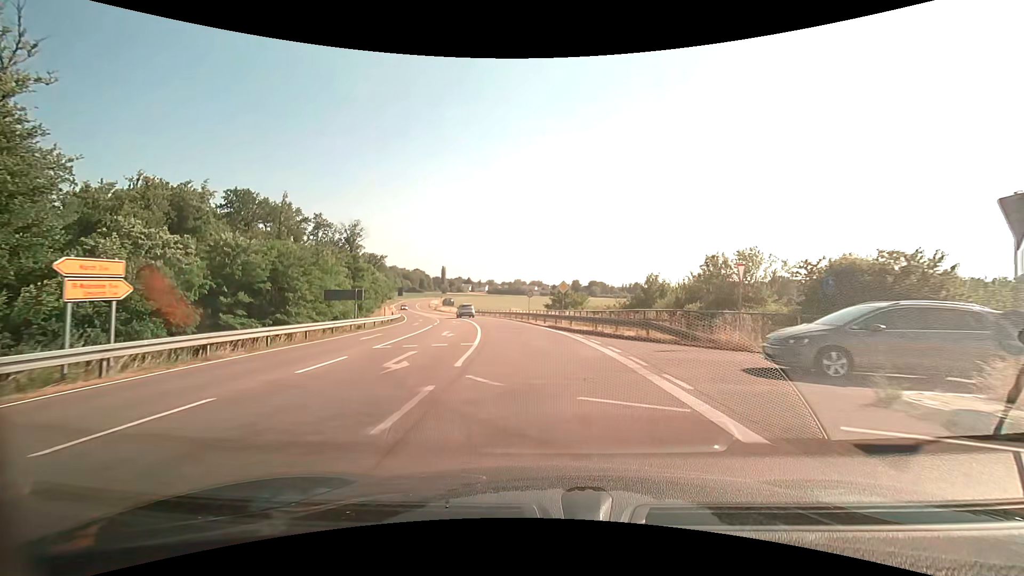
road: secondary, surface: asphalt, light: Day
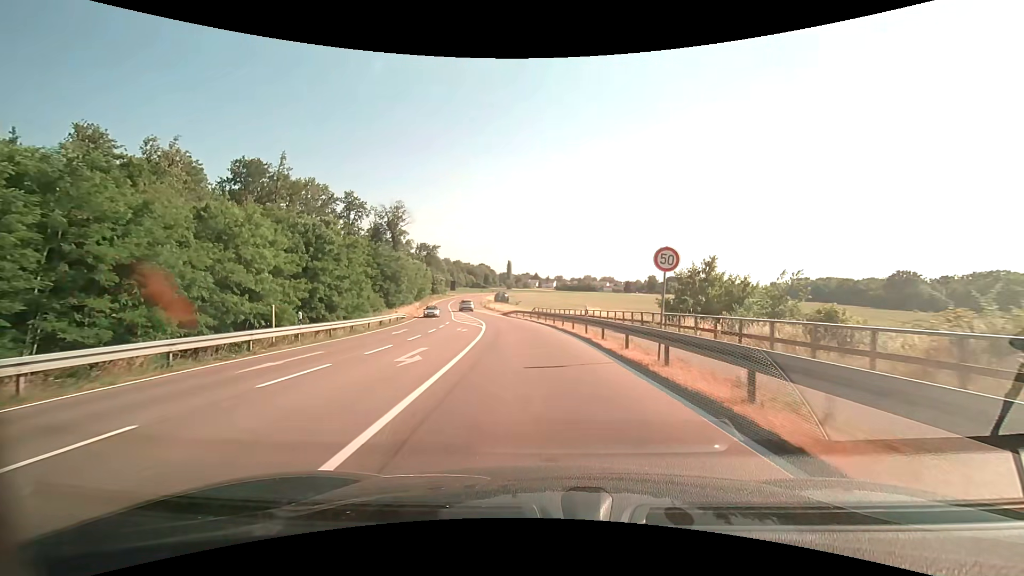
(-2.2, +31.5) m; -8°
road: tertiary
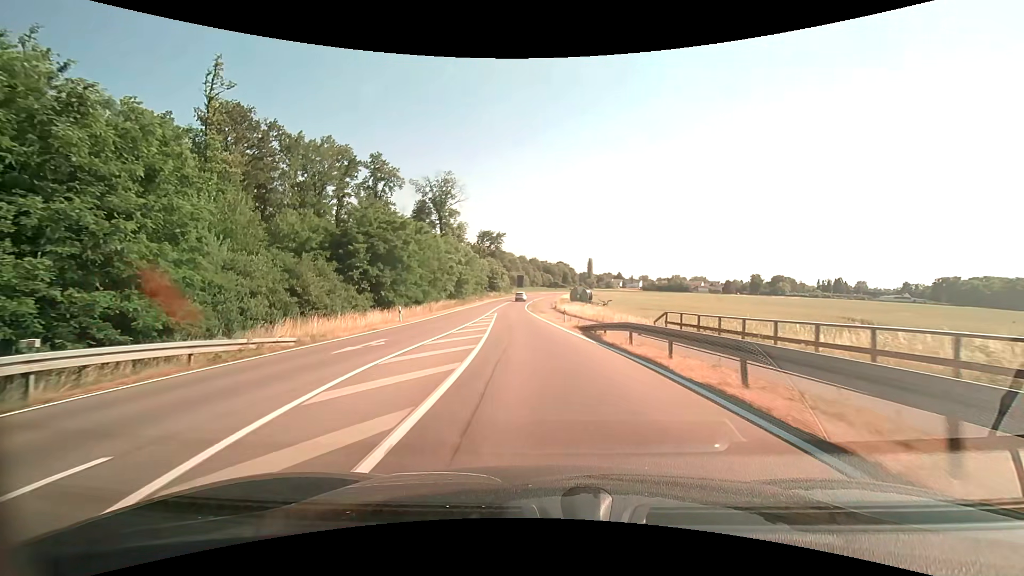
(-2.9, +38.0) m; -9°
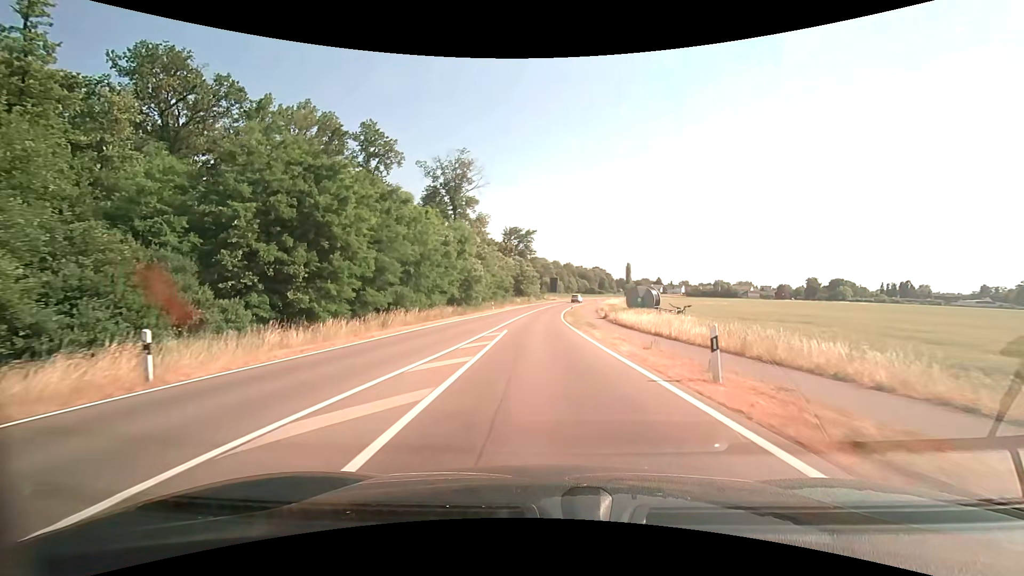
(-1.0, +23.4) m; -4°
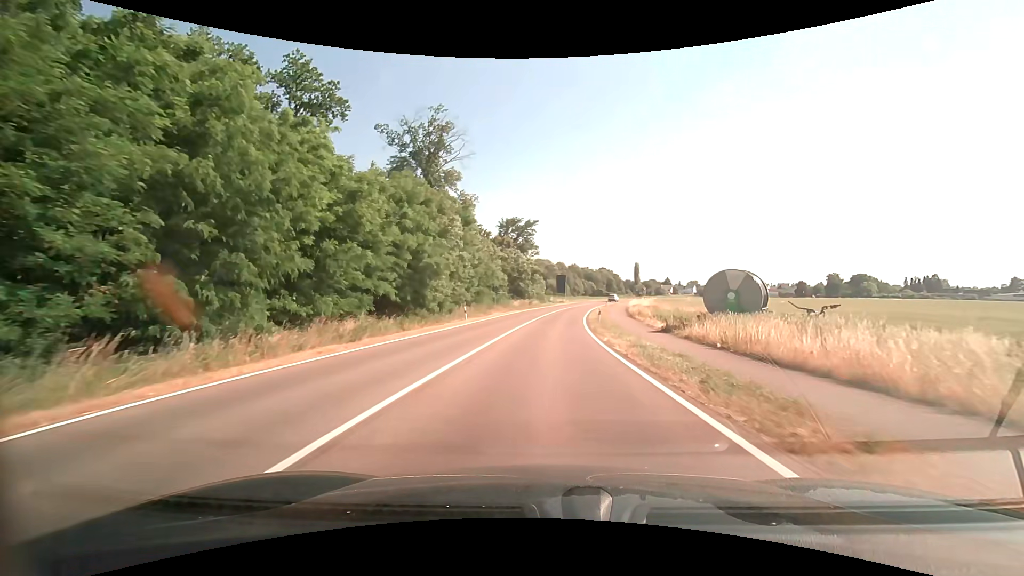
(-0.3, +23.8) m; -1°
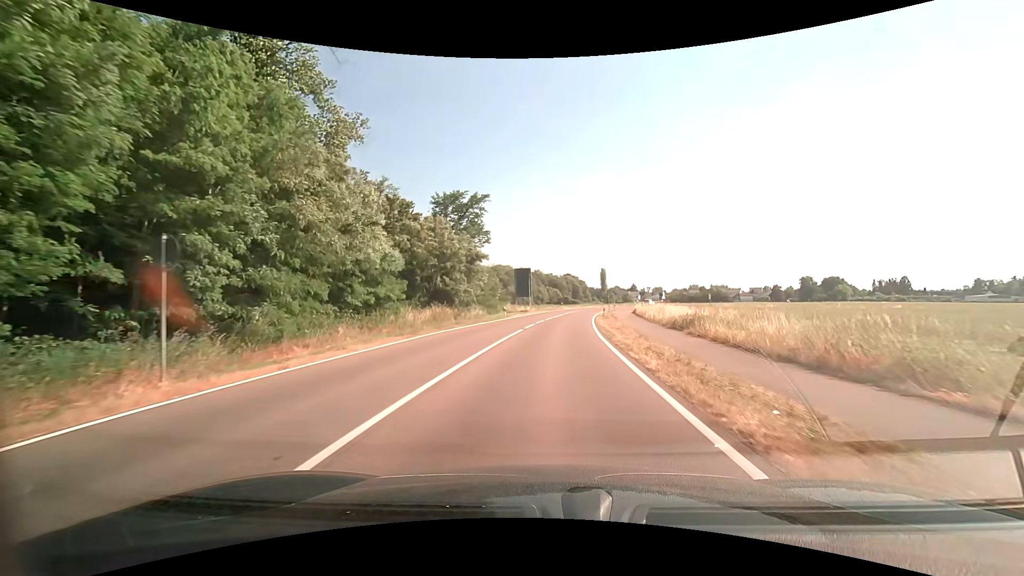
(+1.1, +37.4) m; +4°
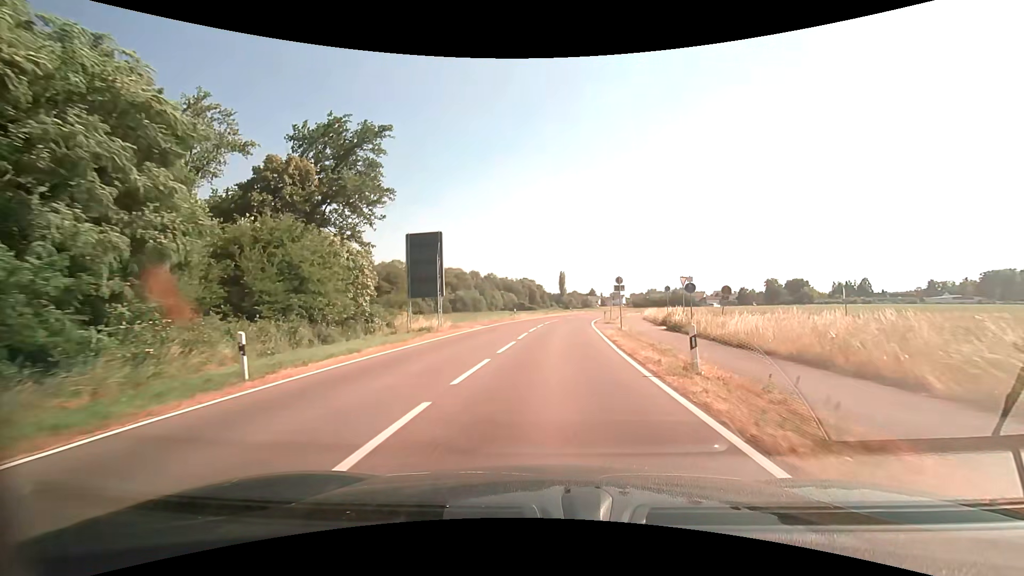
(+1.4, +35.8) m; +5°
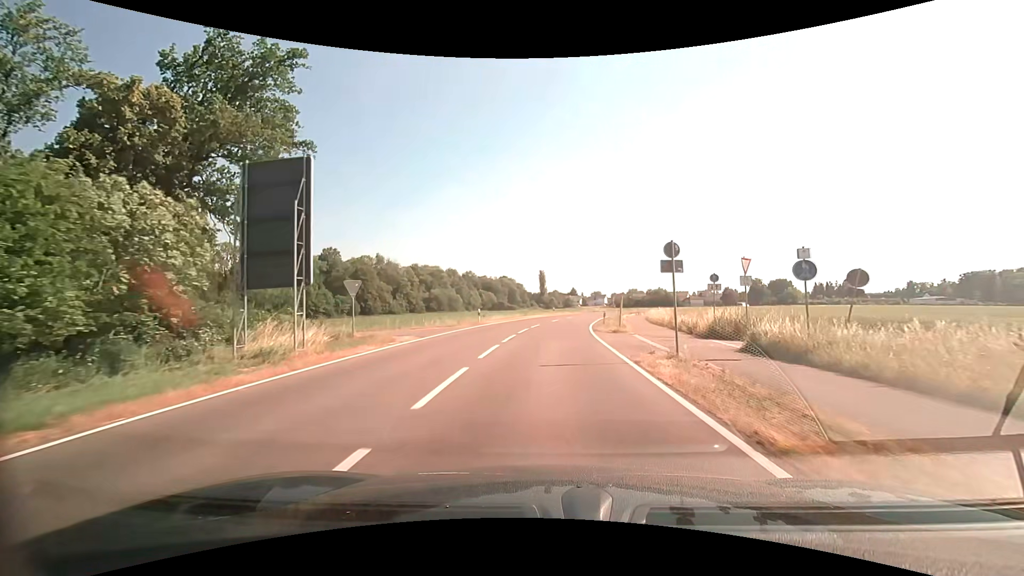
(+0.2, +14.3) m; +2°
(0, +10) (+1, +20) (+1, +30) (+2, +40) (+3, +50) (+5, +60) (+7, +69) (+10, +79) (+13, +89) (+17, +98) m
